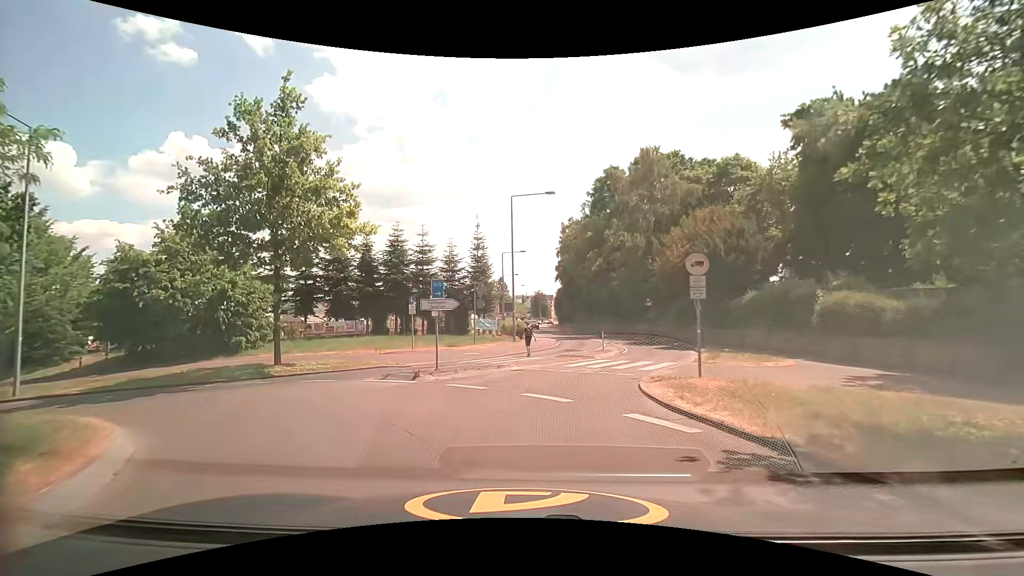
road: tertiary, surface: asphalt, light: Day
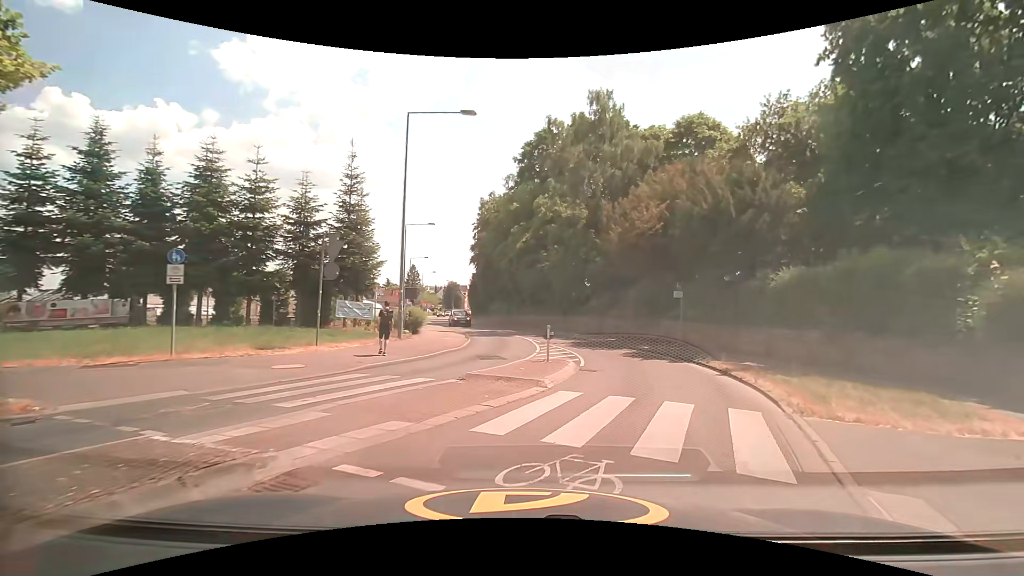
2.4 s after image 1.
(+0.7, +13.0) m; +9°
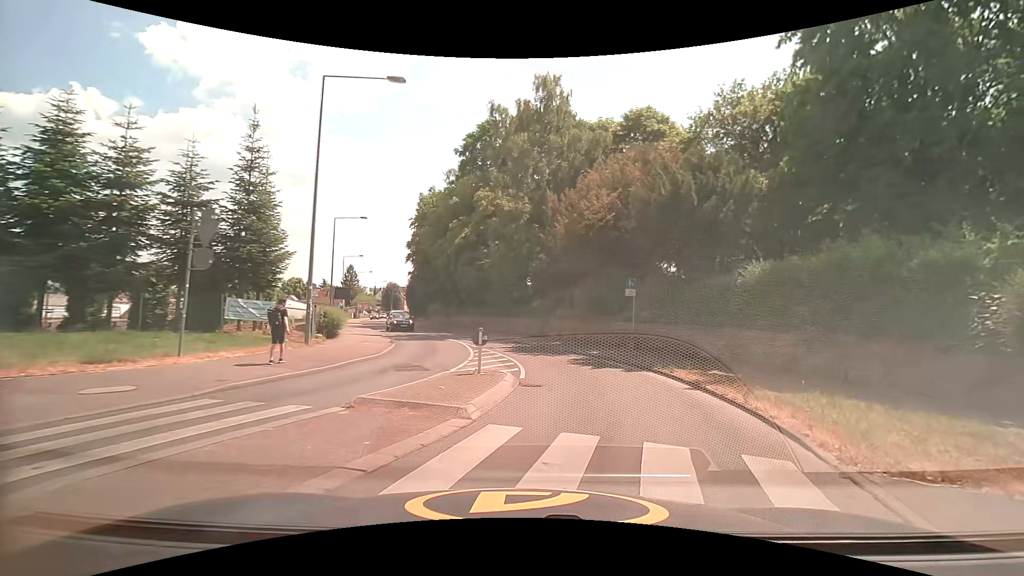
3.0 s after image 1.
(+0.2, +3.2) m; +8°
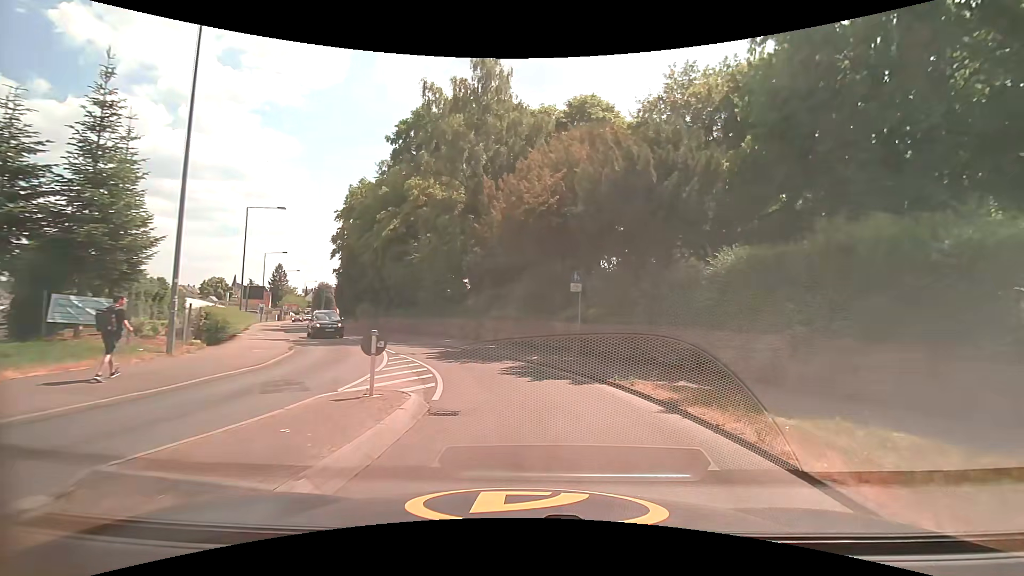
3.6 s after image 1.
(+0.2, +3.5) m; +7°
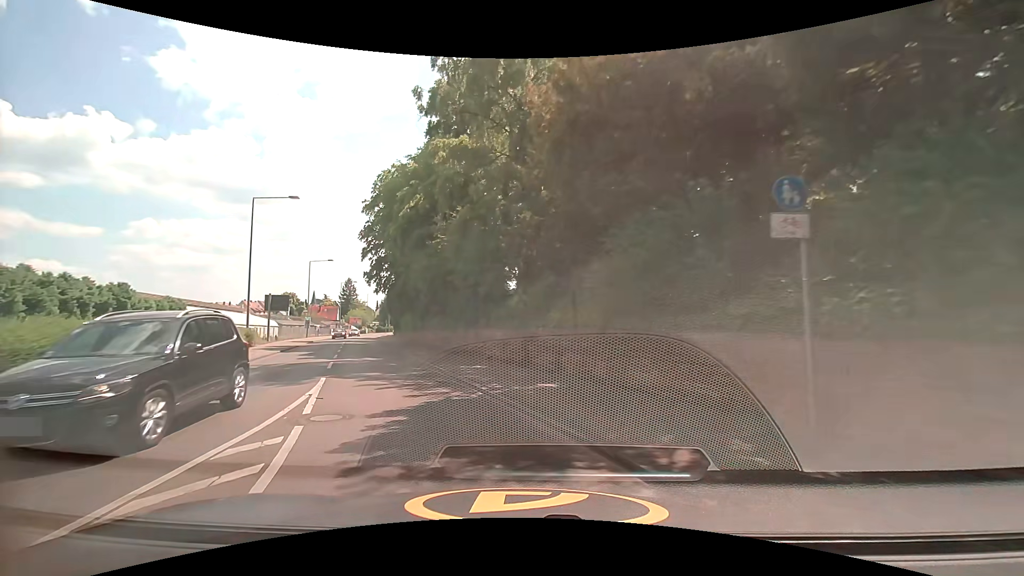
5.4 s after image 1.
(-0.2, +11.9) m; -8°
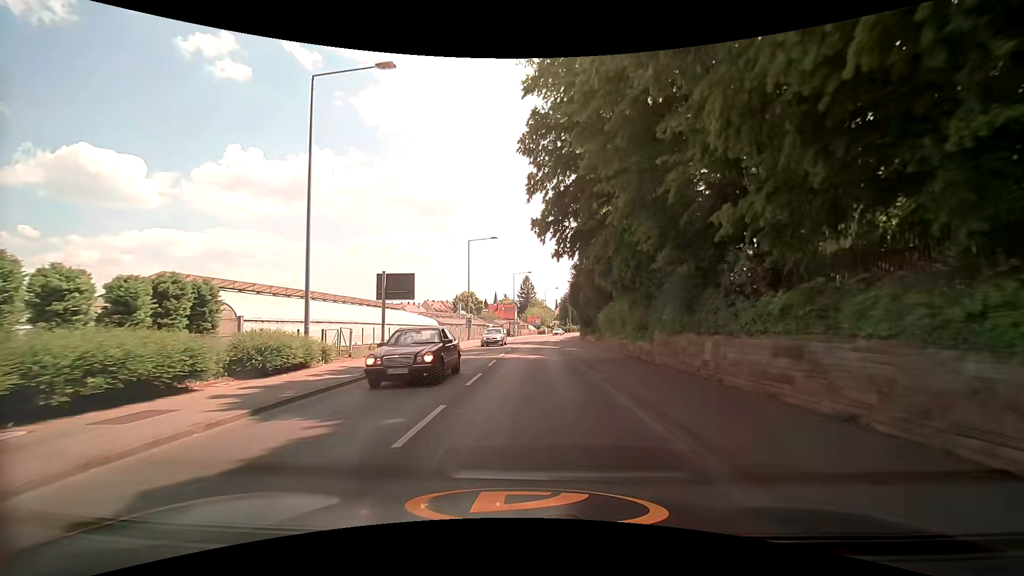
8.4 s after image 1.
(-6.5, +22.6) m; -21°
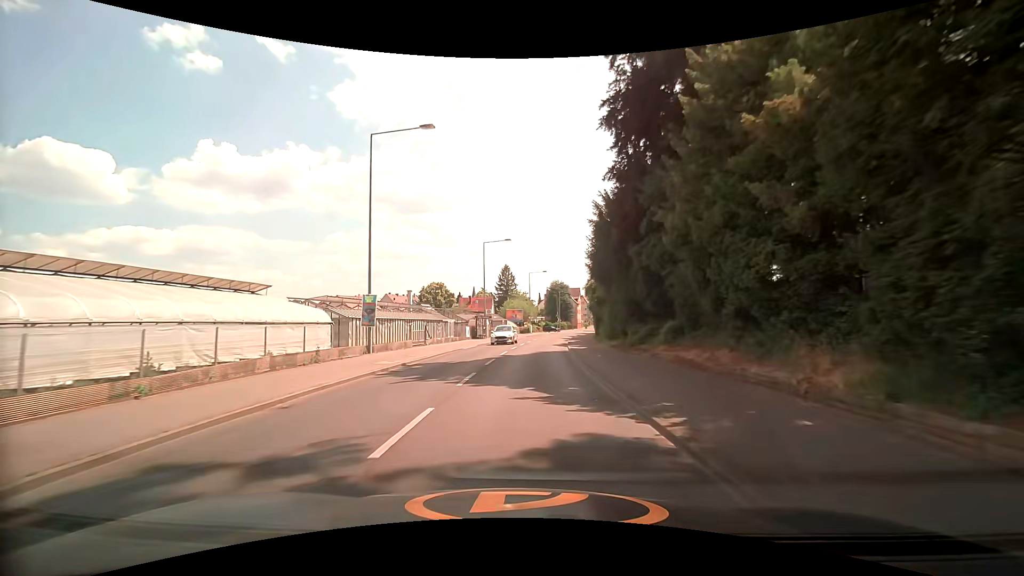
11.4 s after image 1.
(+0.4, +30.9) m; +2°
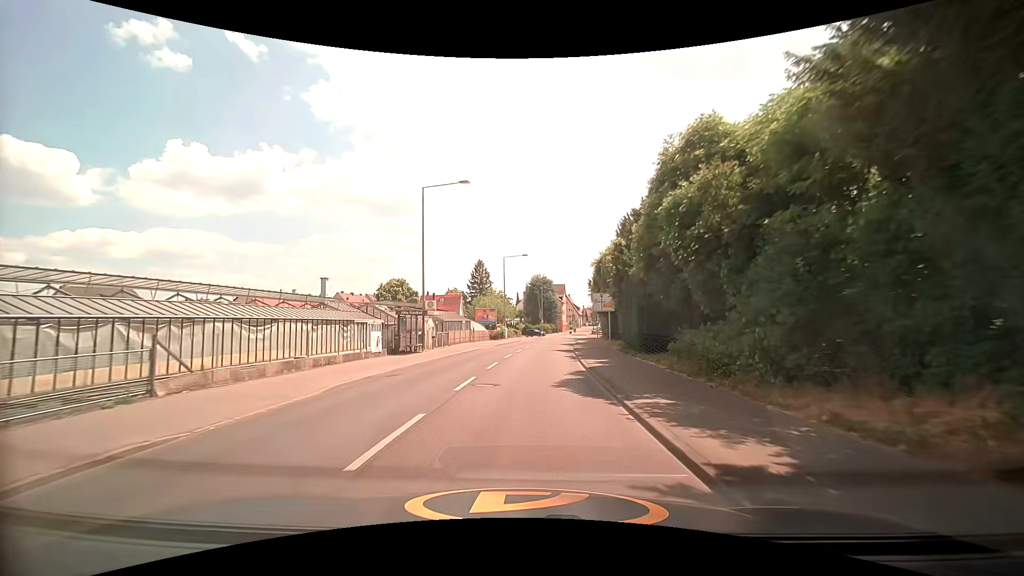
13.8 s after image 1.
(+0.8, +24.4) m; +3°
